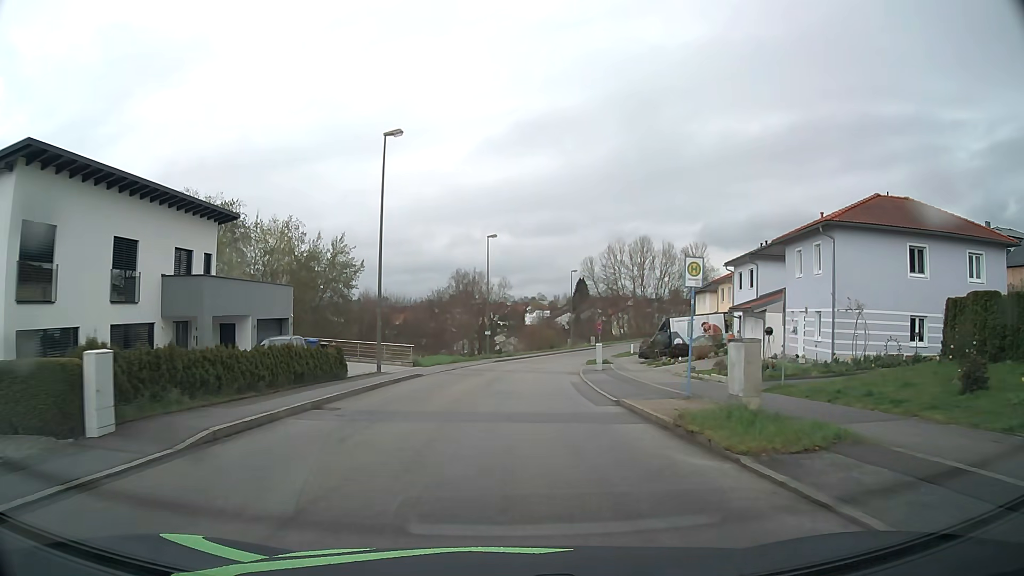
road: residential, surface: asphalt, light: Day
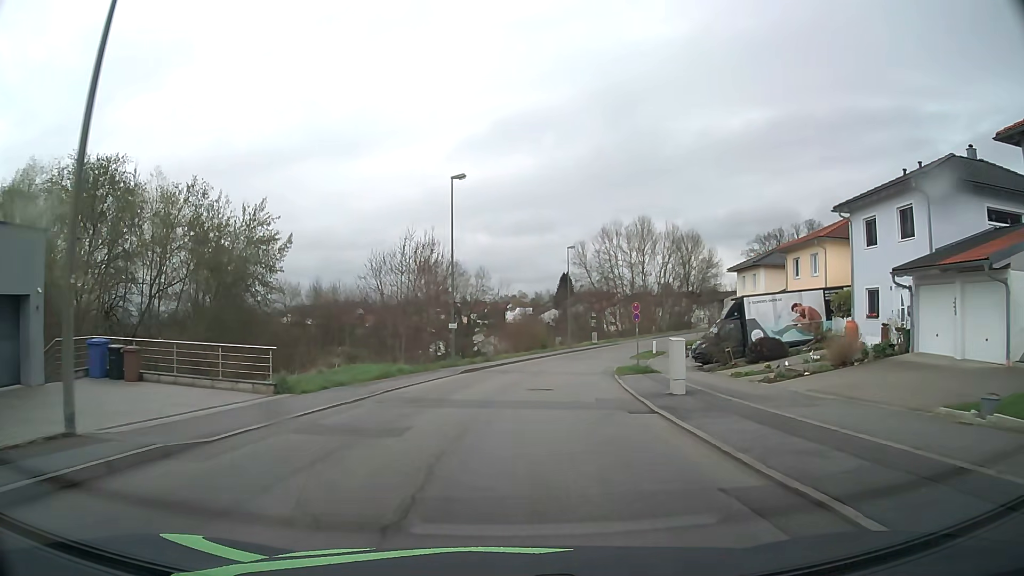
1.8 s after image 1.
(+0.2, +19.9) m; +1°
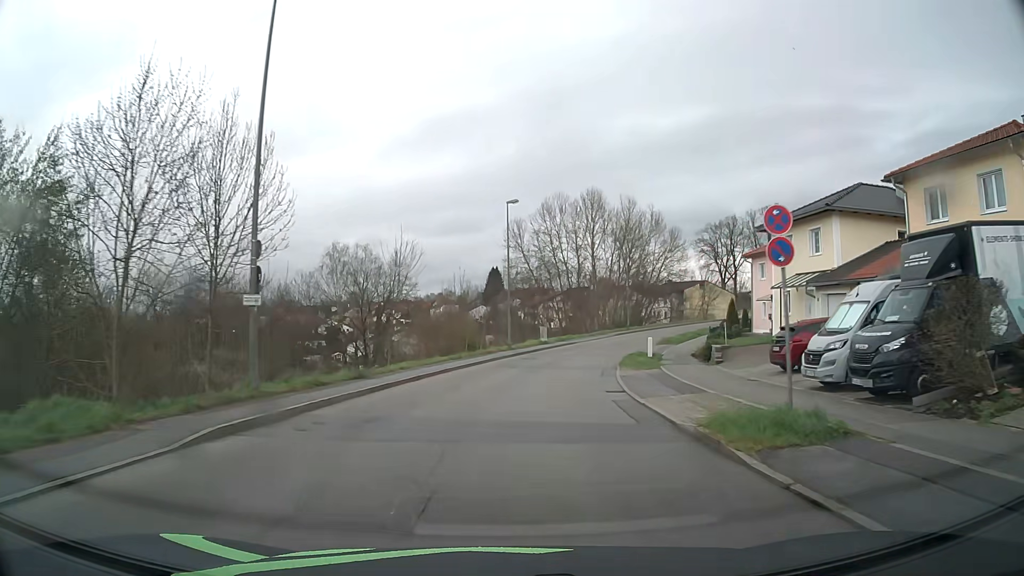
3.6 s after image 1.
(+1.0, +21.1) m; +6°
(0, +10) (+1, +20) (+2, +30) (+5, +40) (+8, +49) (+11, +58) (+16, +67) (+22, +75) (+29, +82) (+37, +88) m
